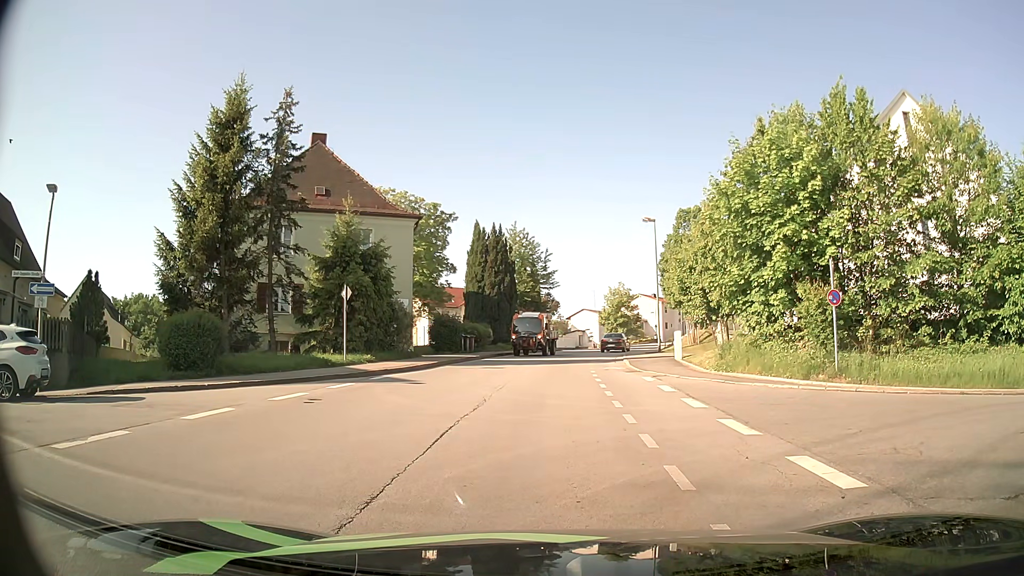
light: Day
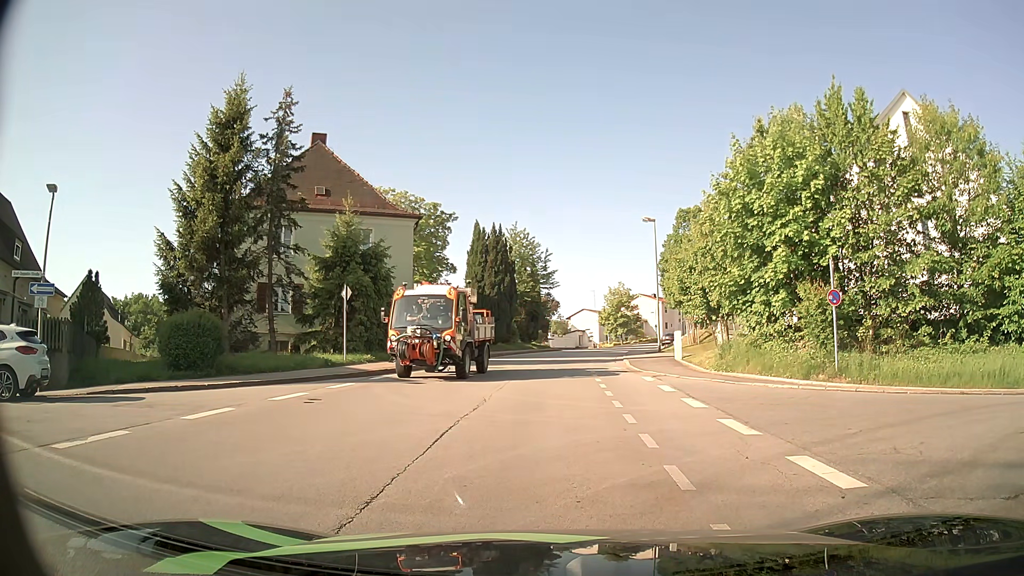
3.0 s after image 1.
(0.0, 0.0) m; 0°
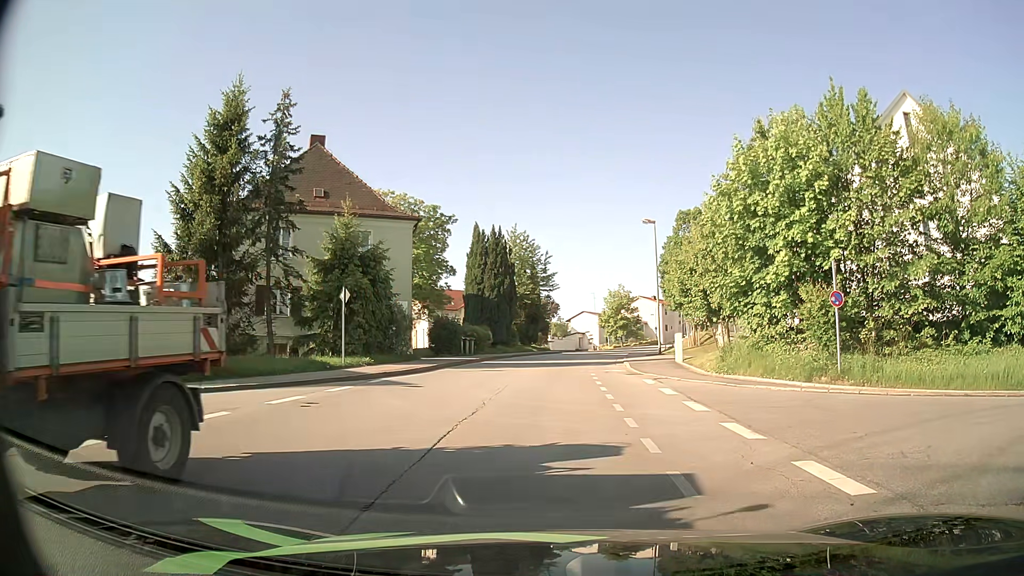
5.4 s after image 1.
(0.0, +0.1) m; 0°
